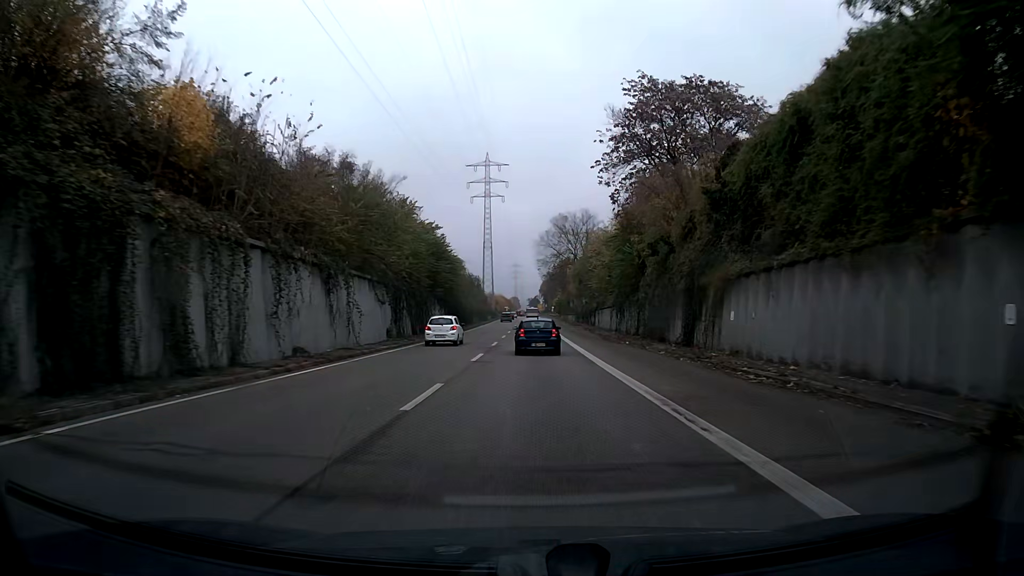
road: trunk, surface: asphalt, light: Day
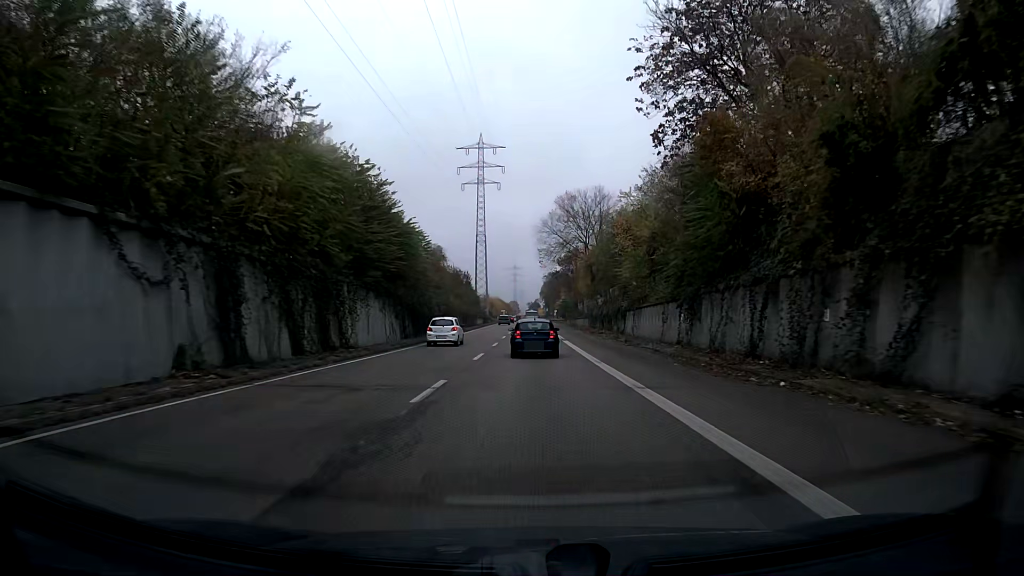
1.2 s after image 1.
(0.0, +23.0) m; 0°
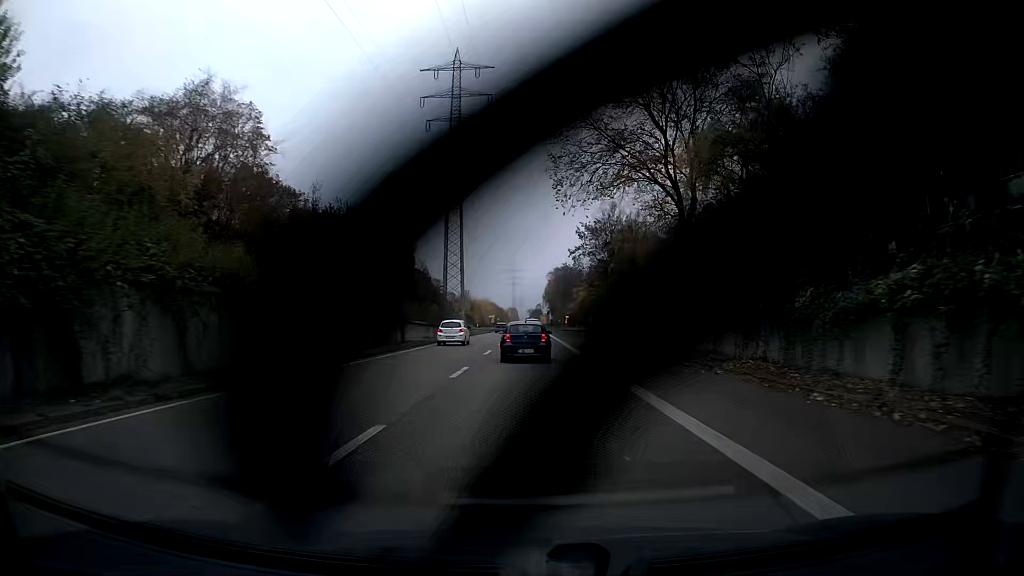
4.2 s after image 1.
(-0.1, +54.6) m; 0°
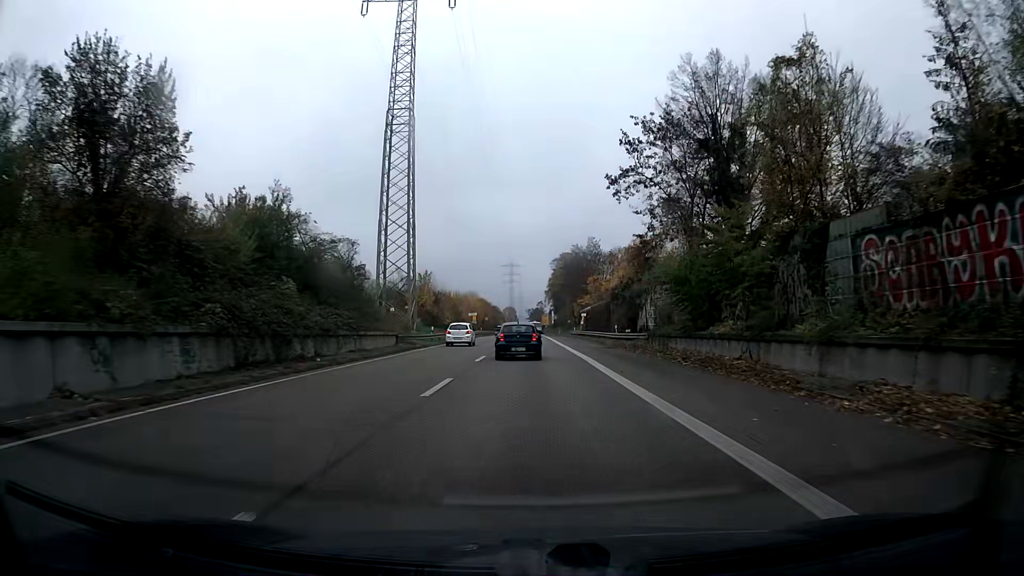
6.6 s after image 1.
(0.0, +40.3) m; 0°
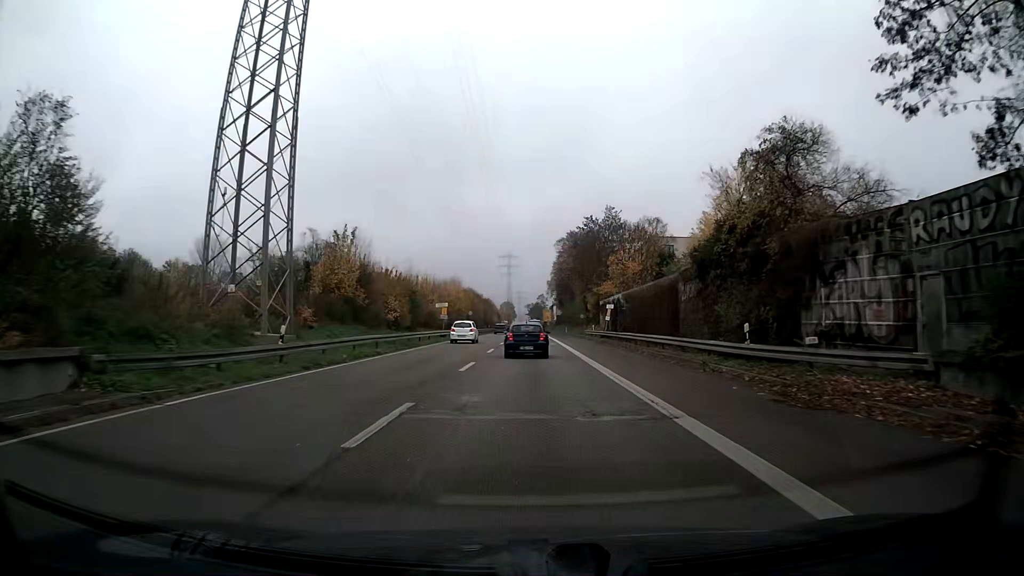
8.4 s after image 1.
(0.0, +29.4) m; 0°
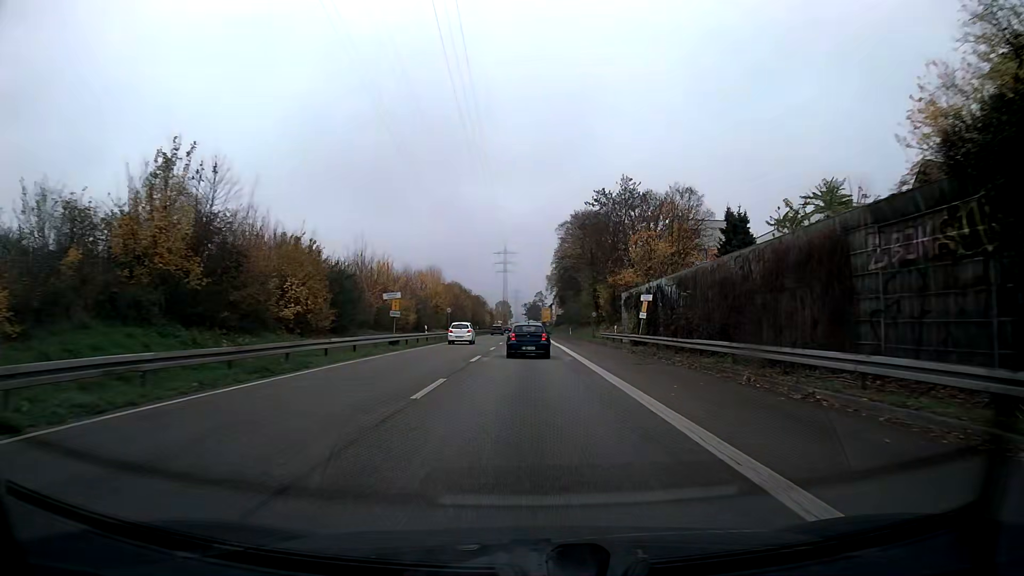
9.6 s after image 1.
(0.0, +19.4) m; 0°
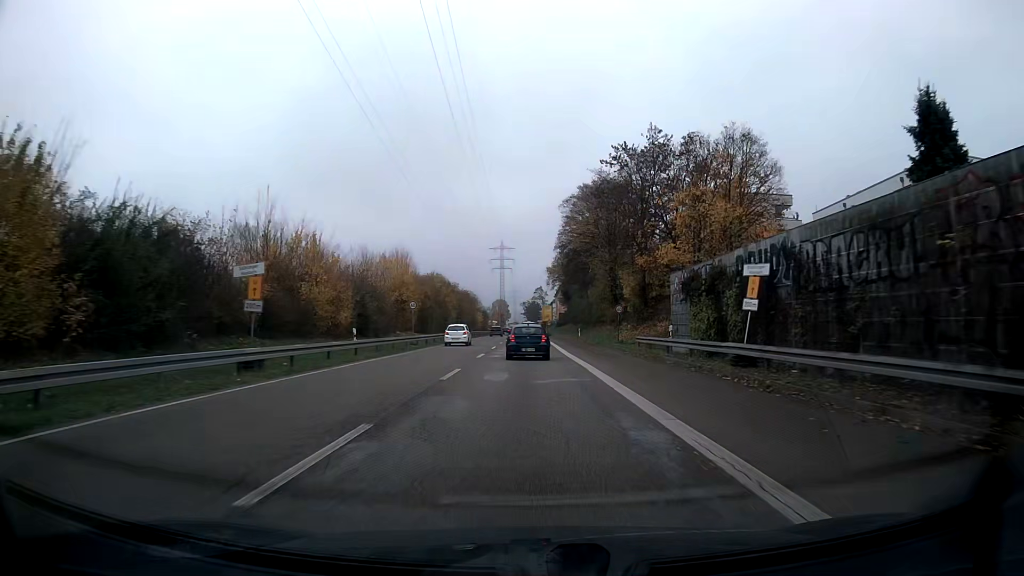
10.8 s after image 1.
(0.0, +19.3) m; 0°
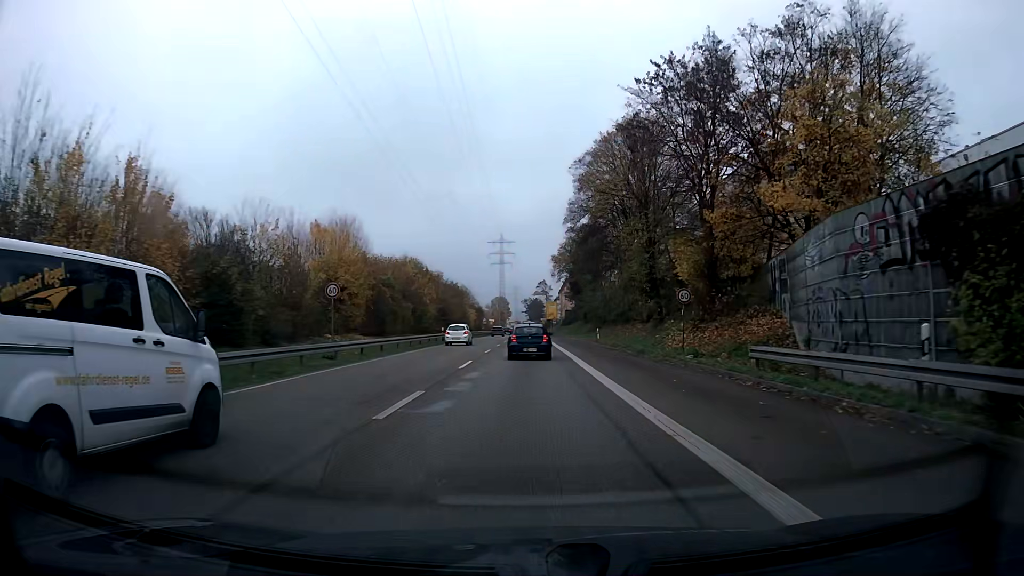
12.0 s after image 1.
(0.0, +19.1) m; 0°
